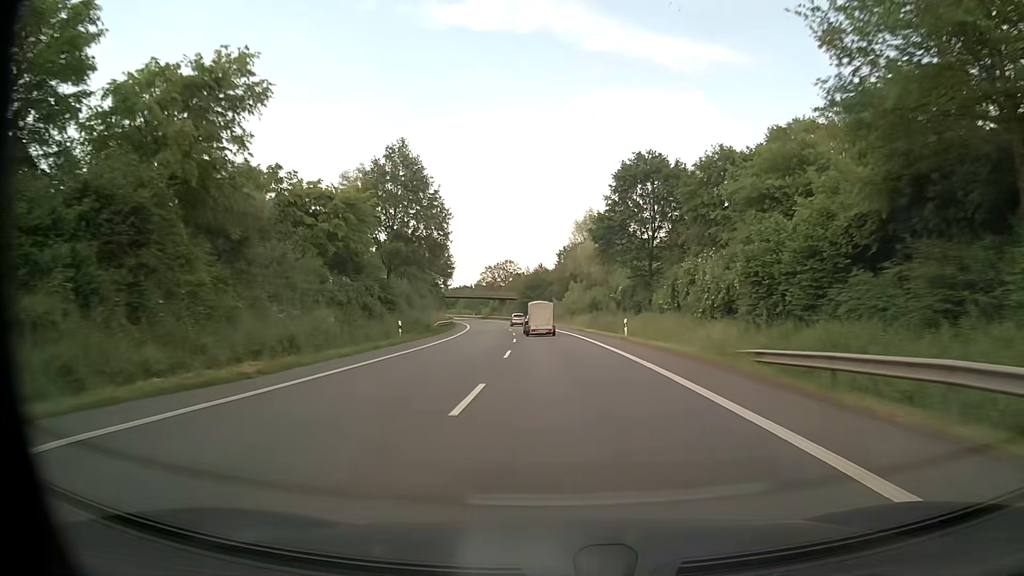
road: primary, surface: asphalt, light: Day
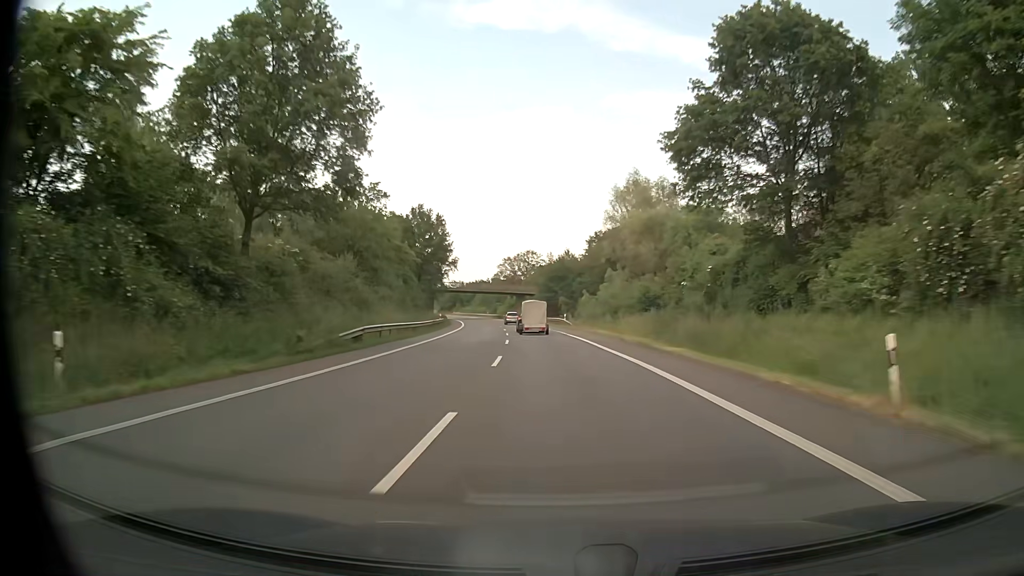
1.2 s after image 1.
(-0.7, +28.4) m; -2°
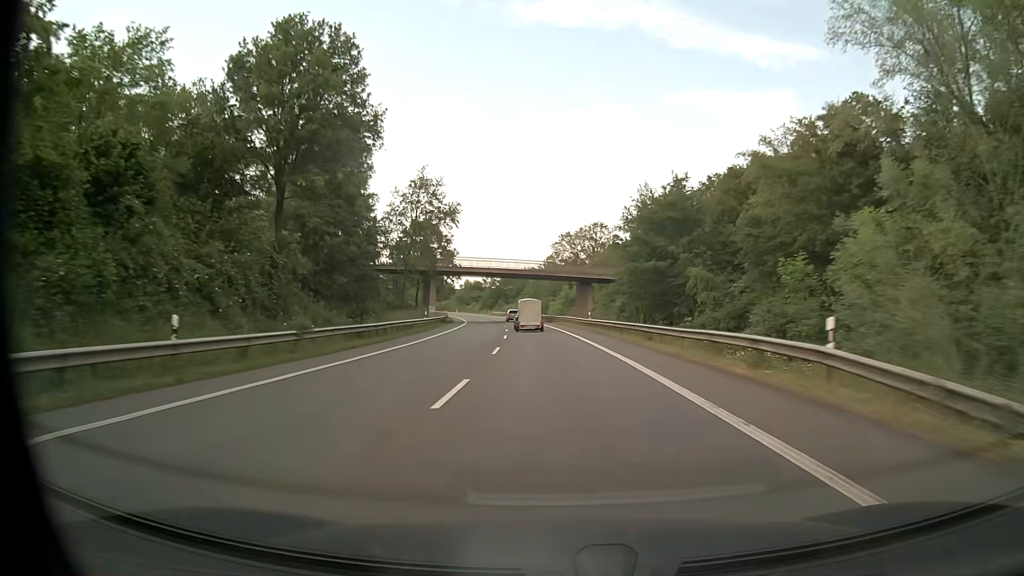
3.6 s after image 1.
(-2.9, +56.9) m; -6°
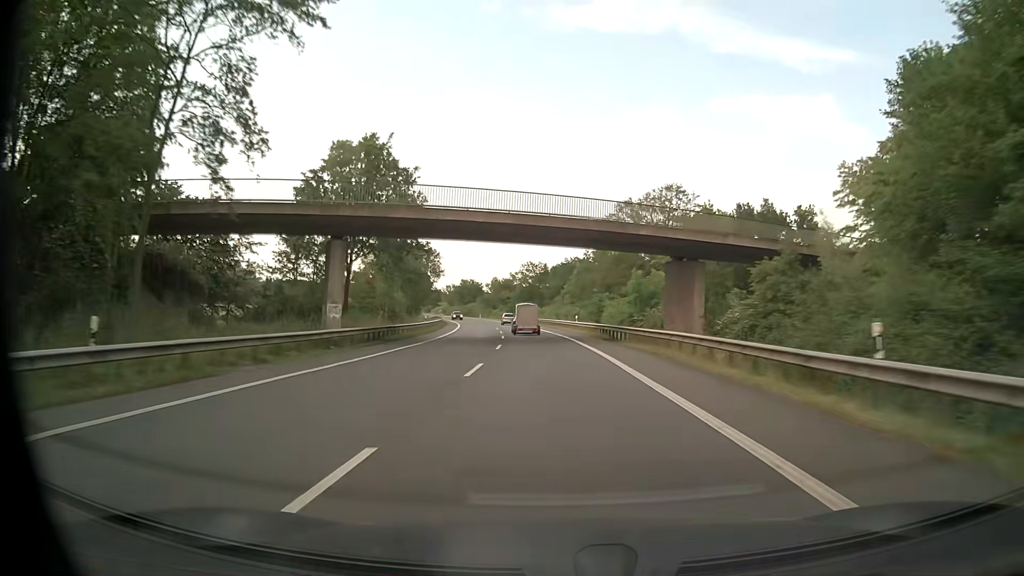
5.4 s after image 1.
(-1.3, +43.4) m; -4°
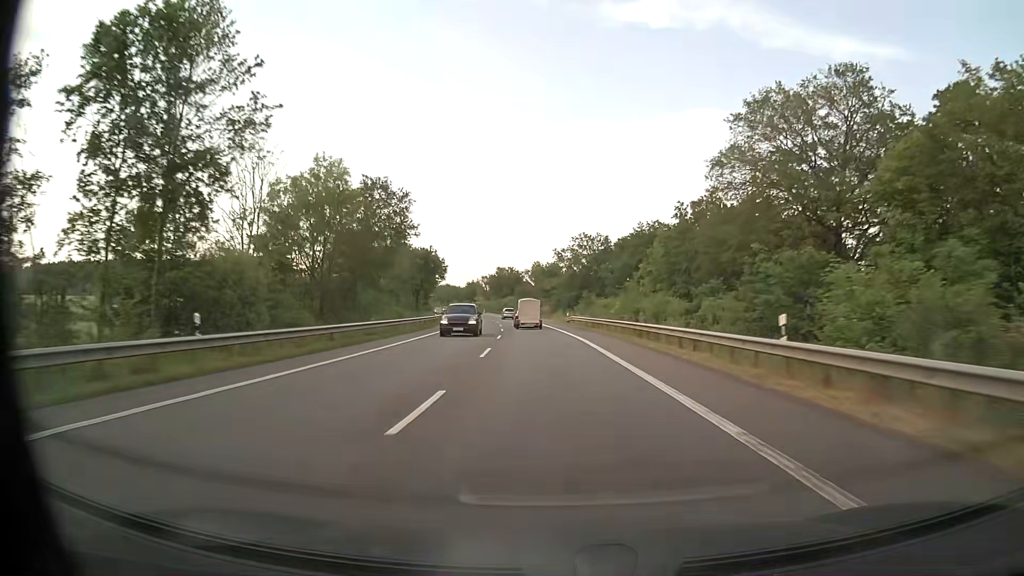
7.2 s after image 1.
(-1.8, +44.3) m; -5°
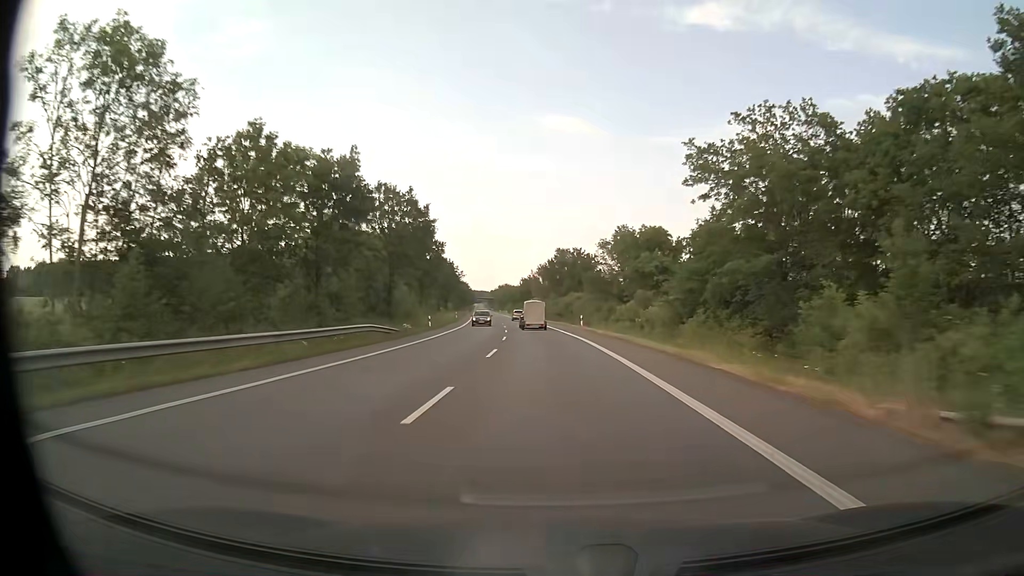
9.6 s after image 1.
(-2.7, +60.6) m; -6°
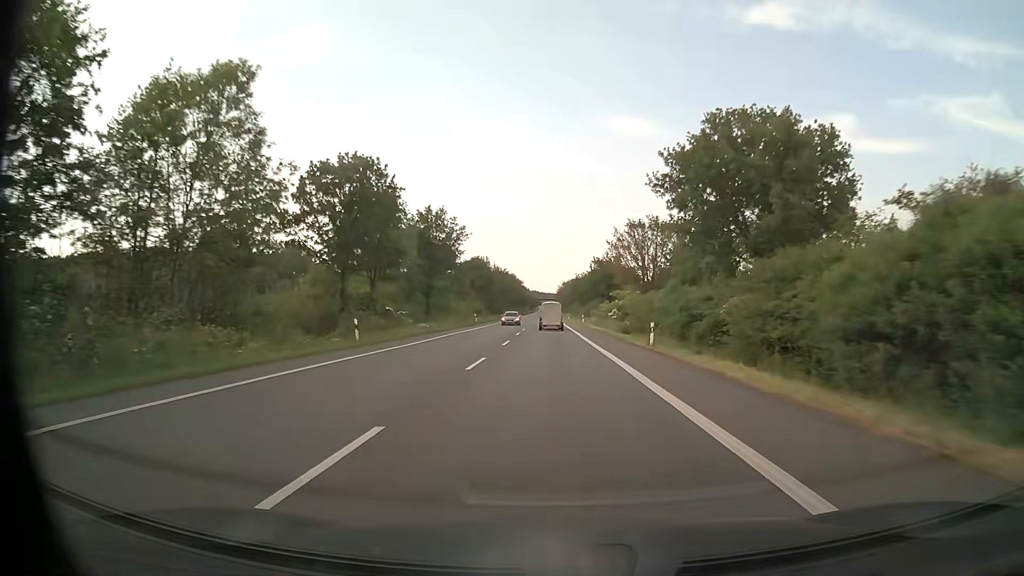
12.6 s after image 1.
(-4.2, +77.8) m; -6°
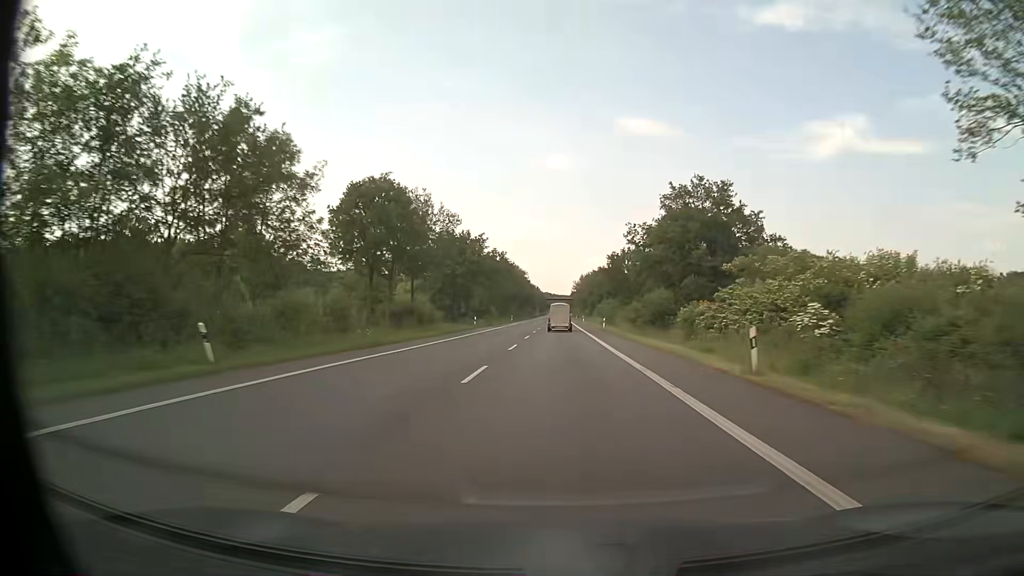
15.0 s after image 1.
(-1.1, +63.8) m; -1°
(0, +10) (0, +20) (0, +30) (0, +40) (0, +50) (0, +60) (0, +70) (0, +80) (0, +90) (0, +100) m
